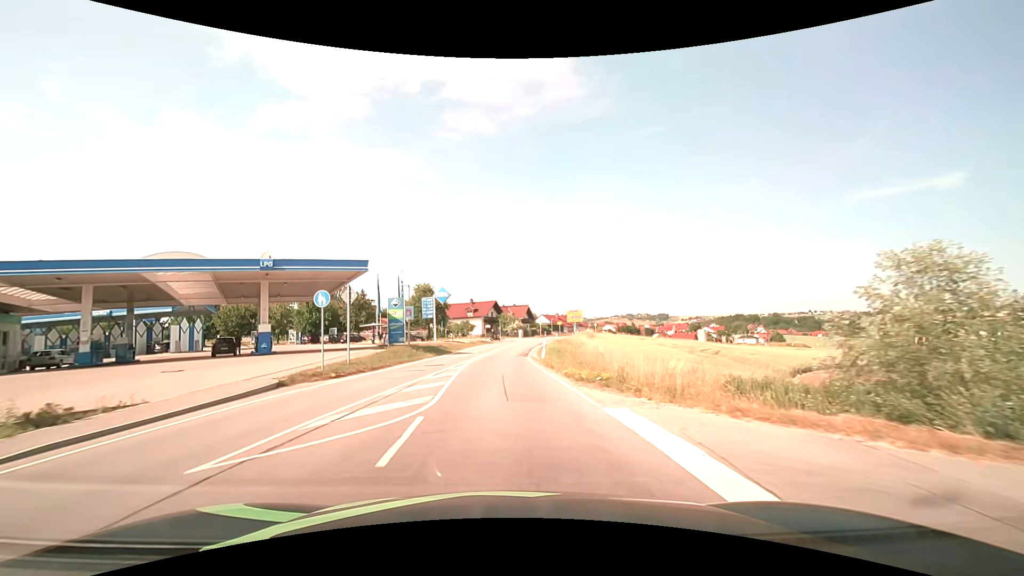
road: secondary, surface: asphalt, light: Day
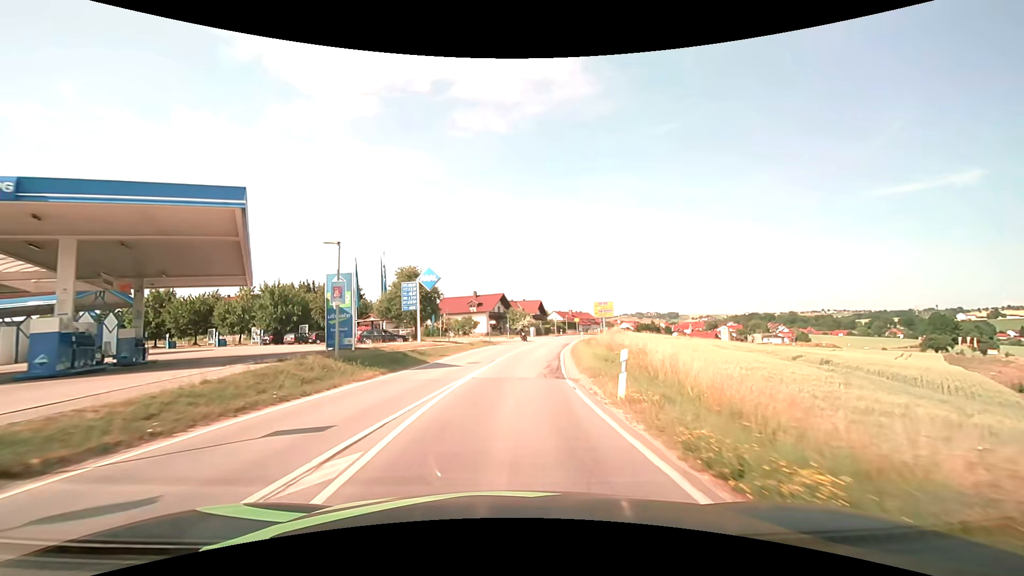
(-0.2, +15.6) m; -2°
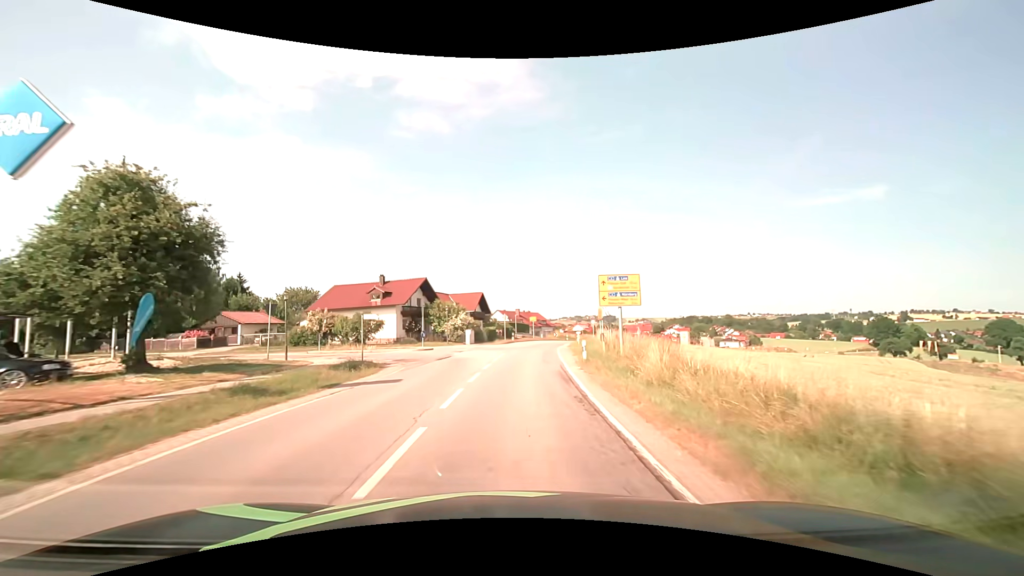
(+1.8, +31.0) m; +7°
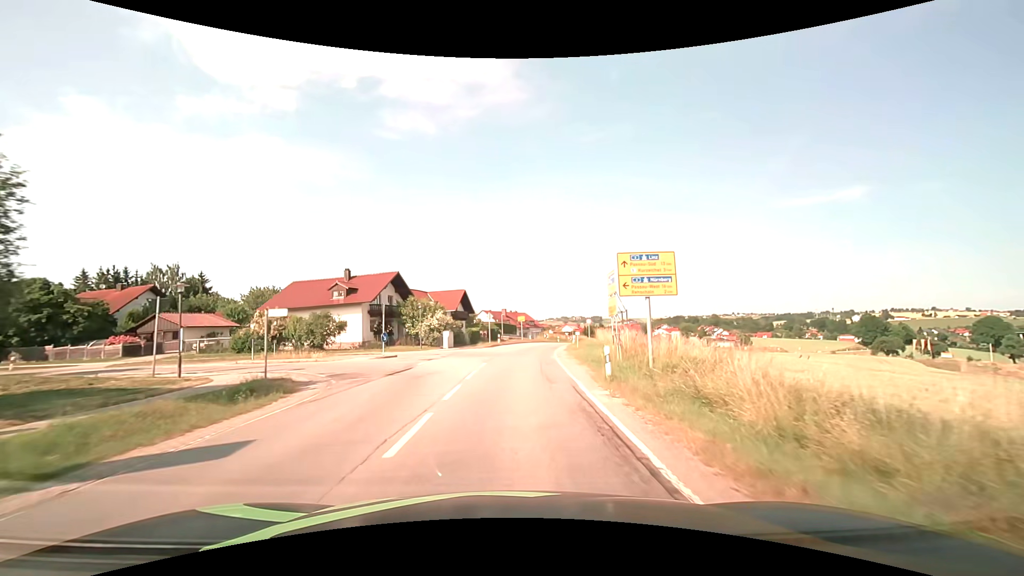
(+0.1, +7.7) m; +2°
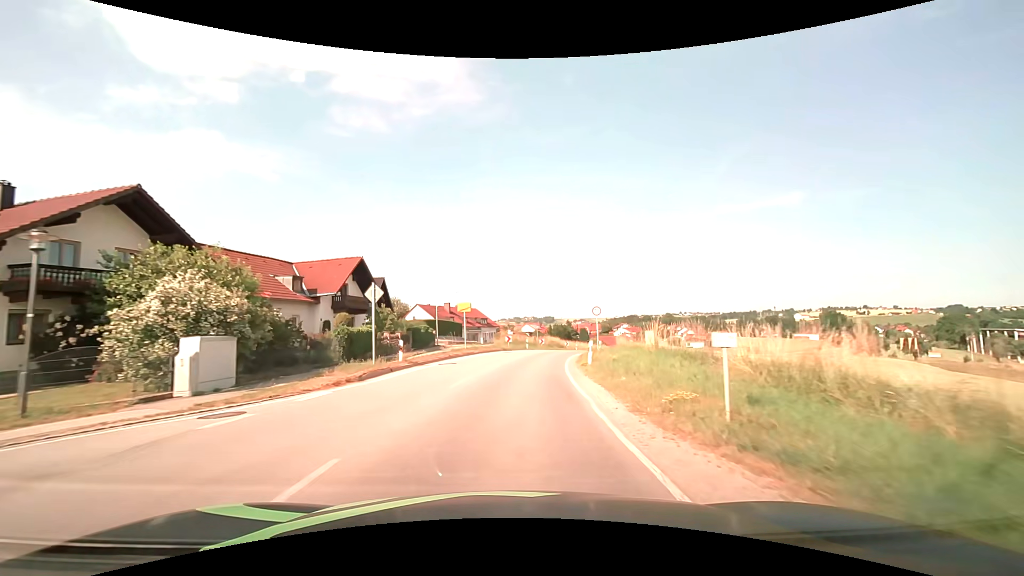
(+1.3, +31.0) m; +5°
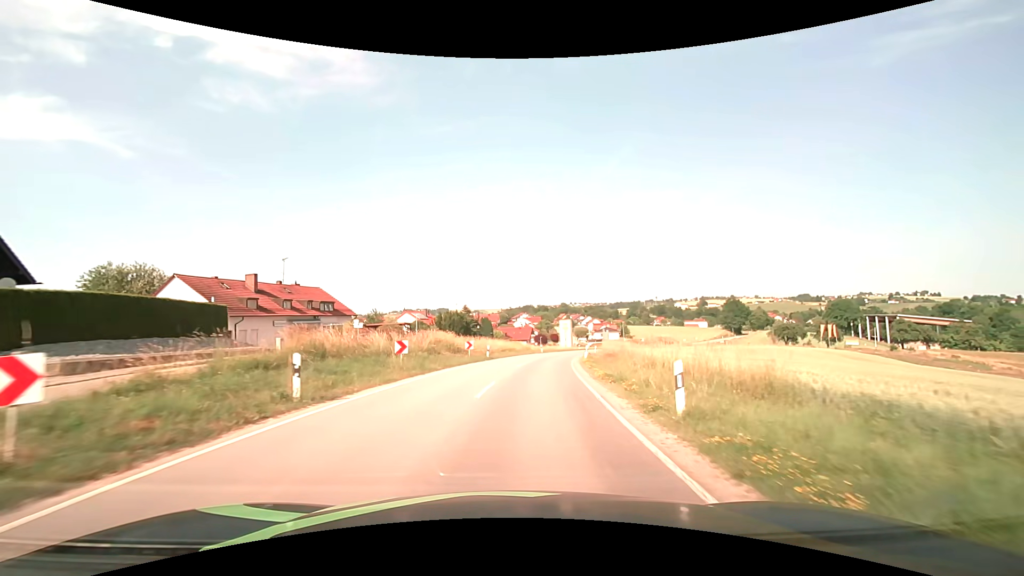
(+3.6, +38.7) m; +12°
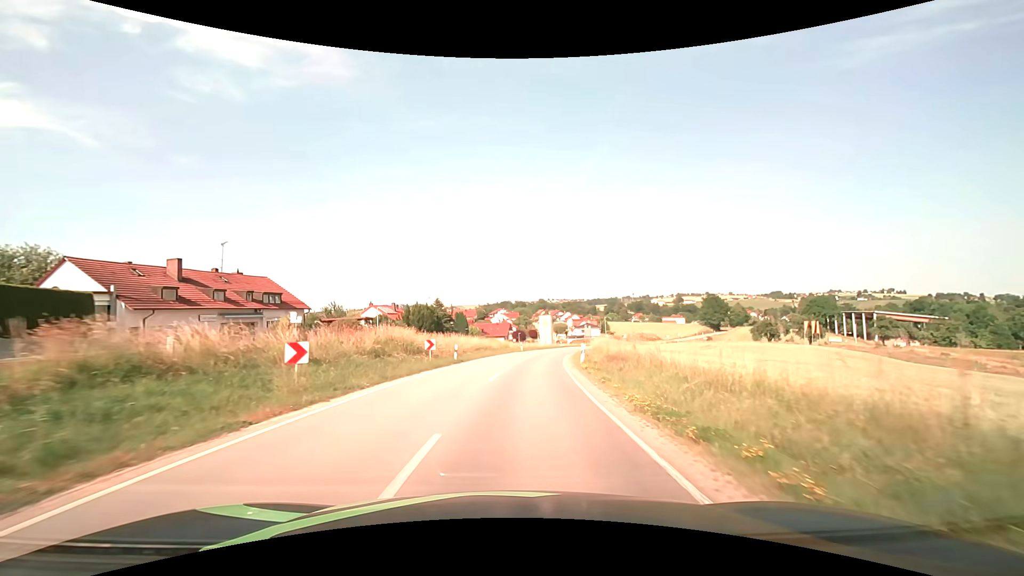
(+0.2, +7.9) m; +2°
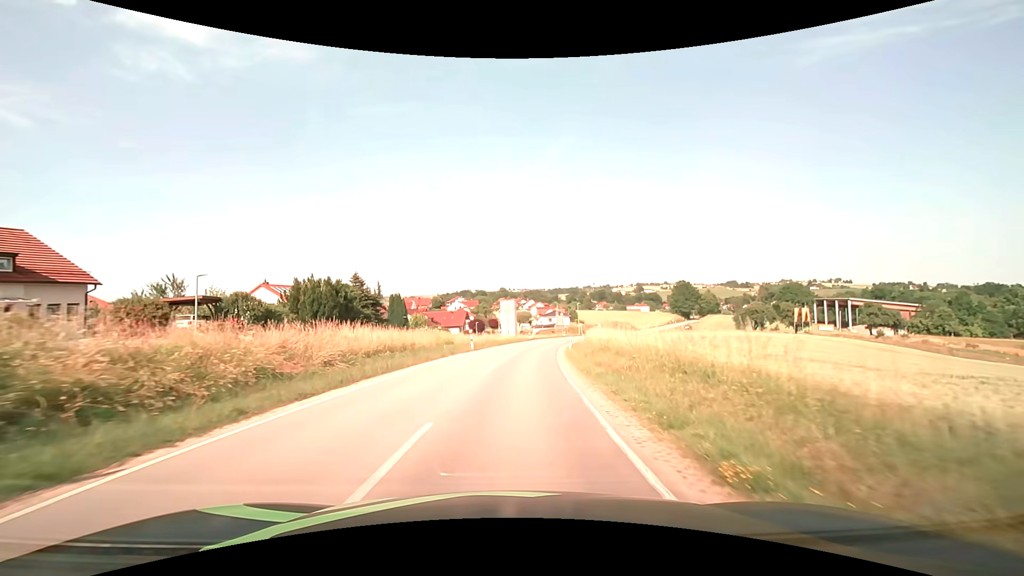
(+1.4, +23.9) m; +5°
(0, +10) (+1, +20) (+2, +30) (+3, +40) (+4, +50) (+6, +60) (+8, +69) (+10, +79) (+13, +89) (+16, +98) m
